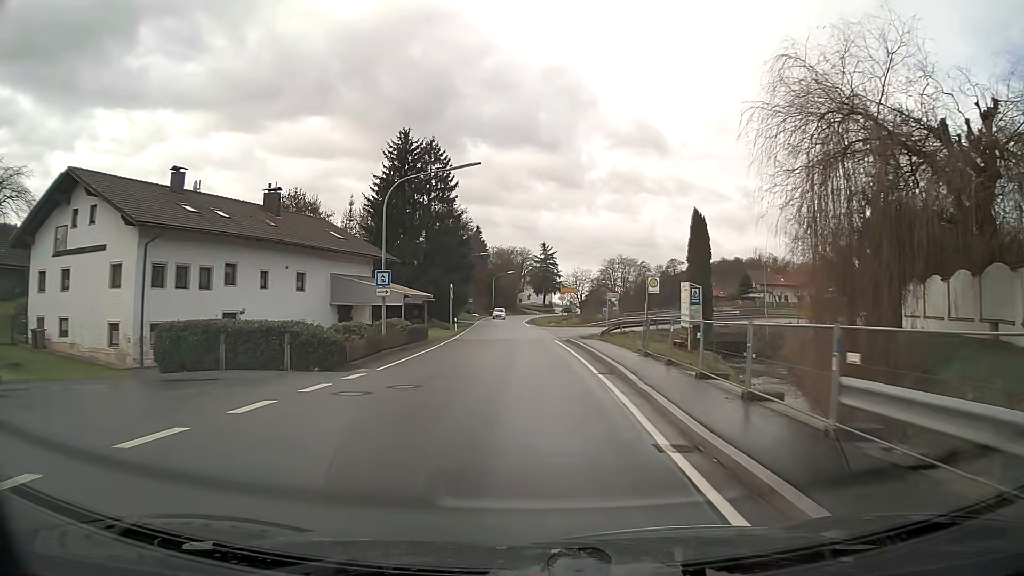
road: secondary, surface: asphalt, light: Day
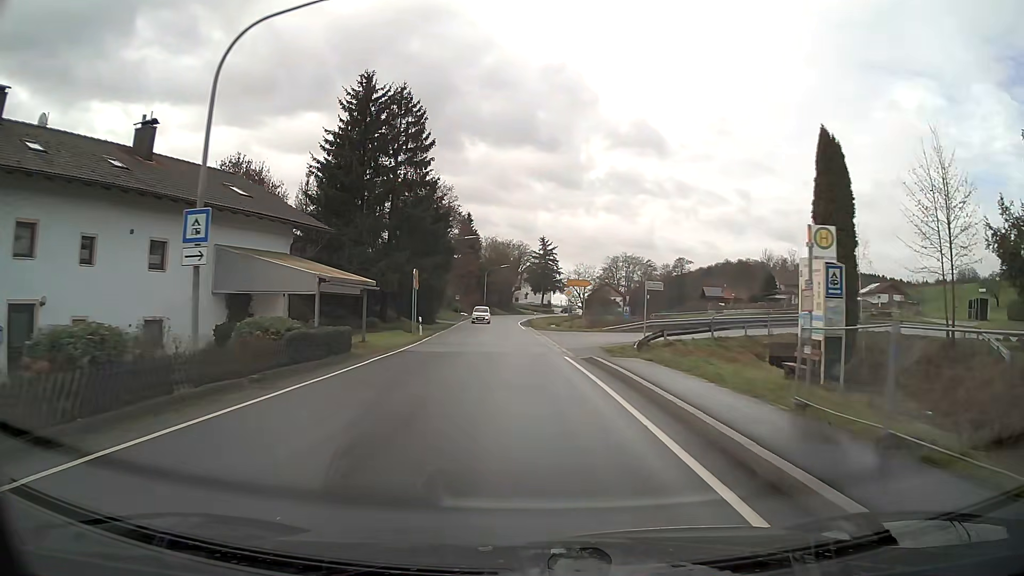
(0.0, +14.9) m; 0°
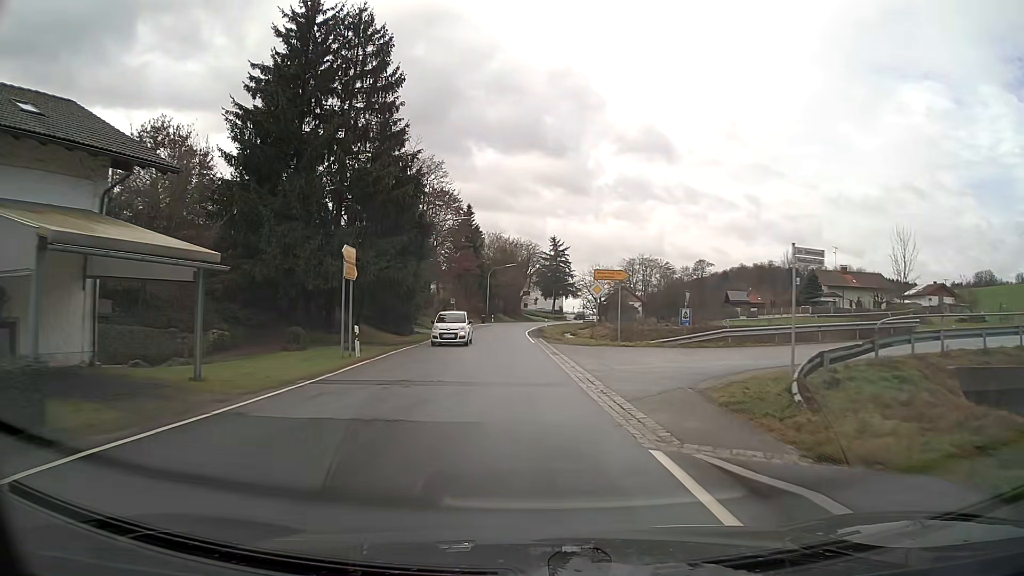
(-0.1, +14.8) m; -1°
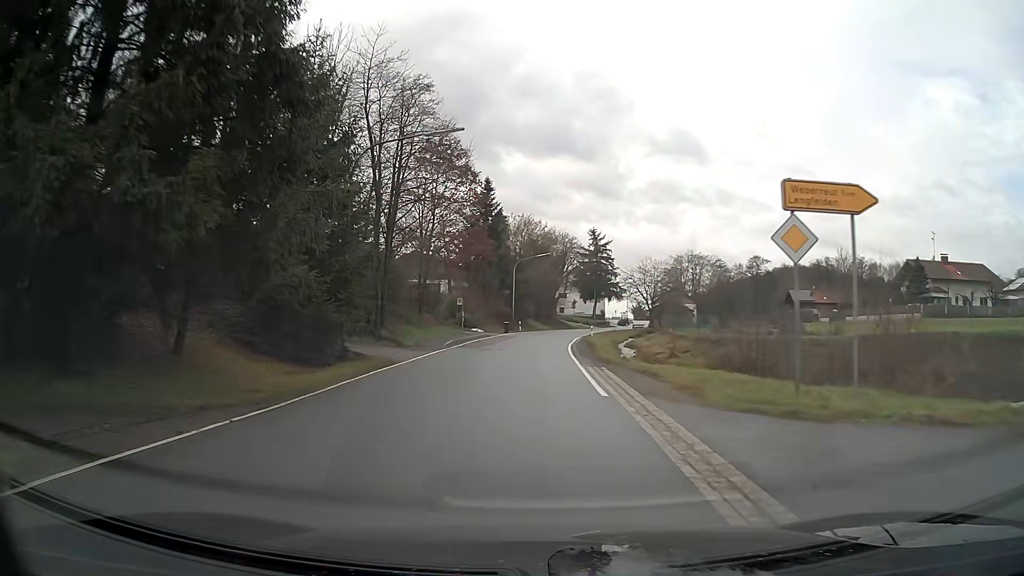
(-0.5, +22.0) m; -2°
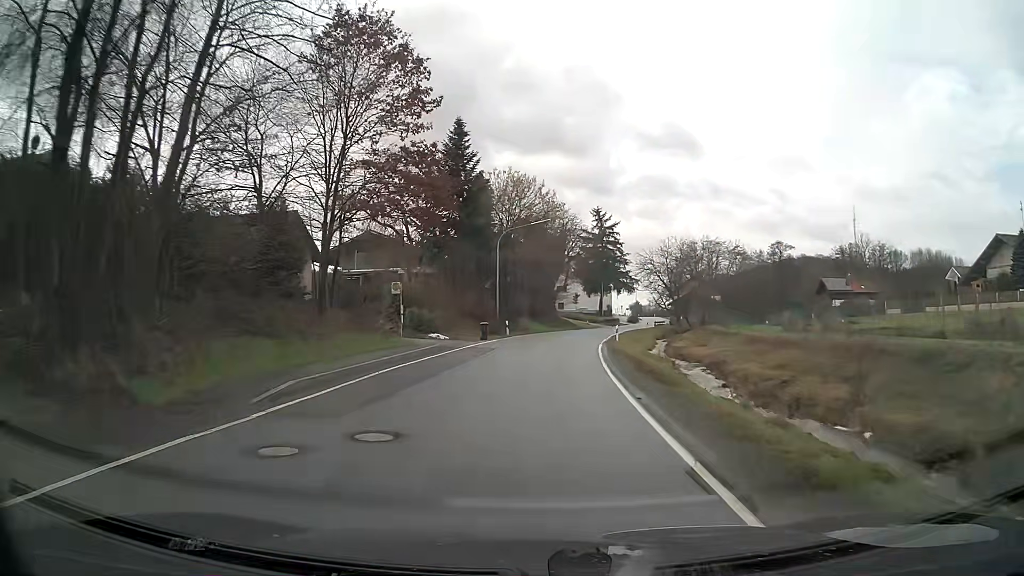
(+0.1, +22.1) m; +1°
